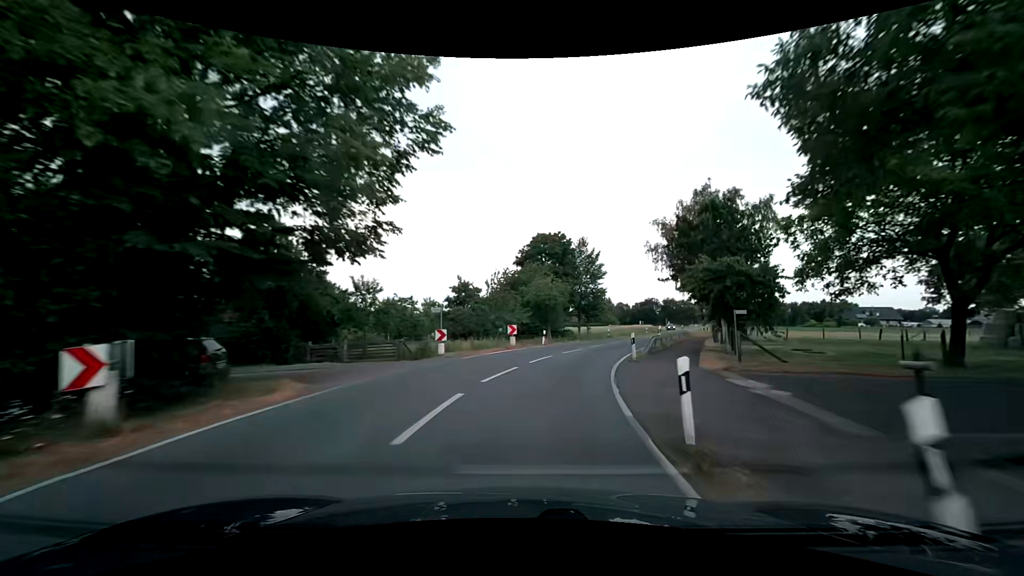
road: secondary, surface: asphalt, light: Day
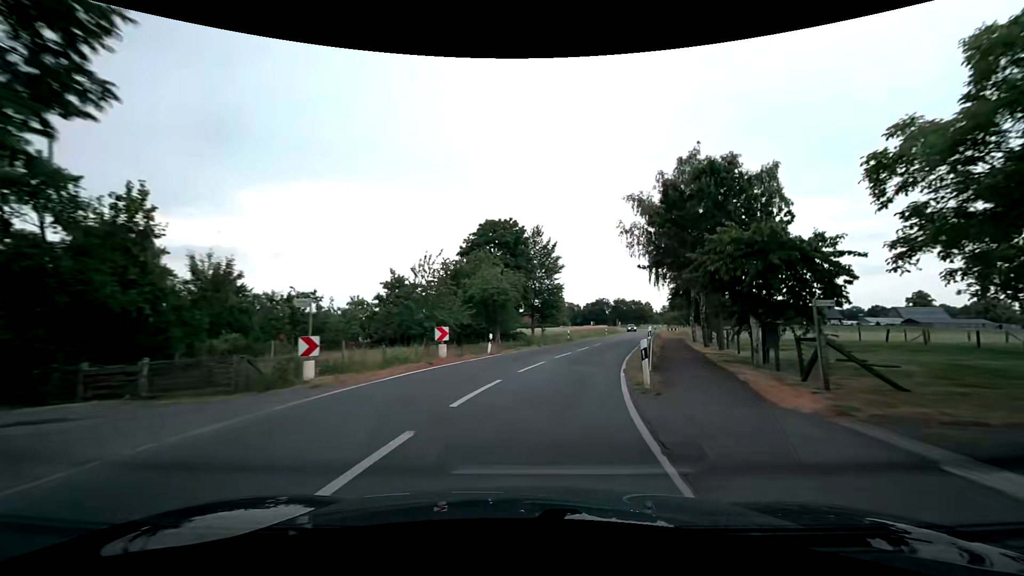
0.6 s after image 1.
(+0.5, +9.2) m; +6°
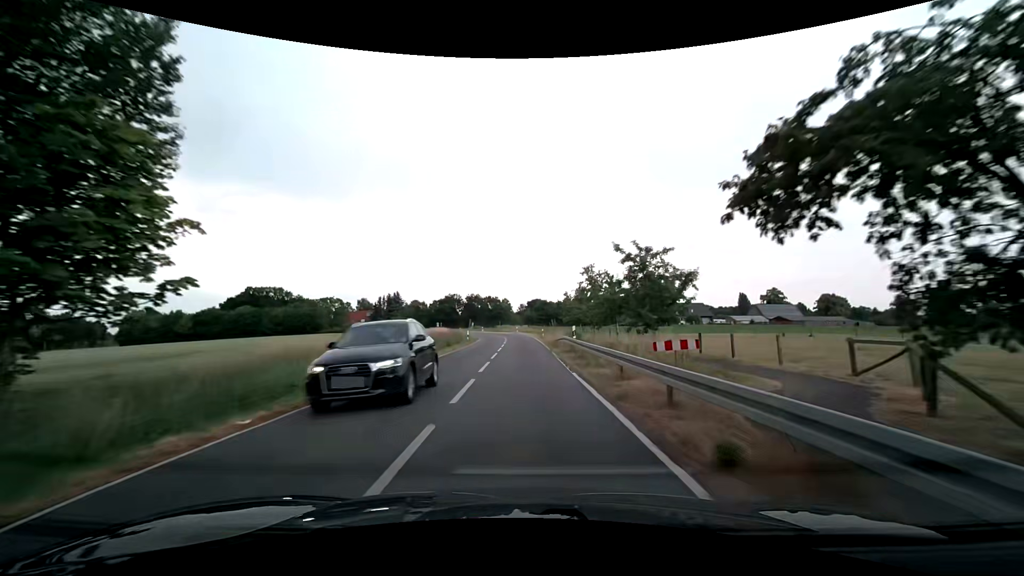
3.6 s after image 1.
(+9.3, +46.7) m; +16°
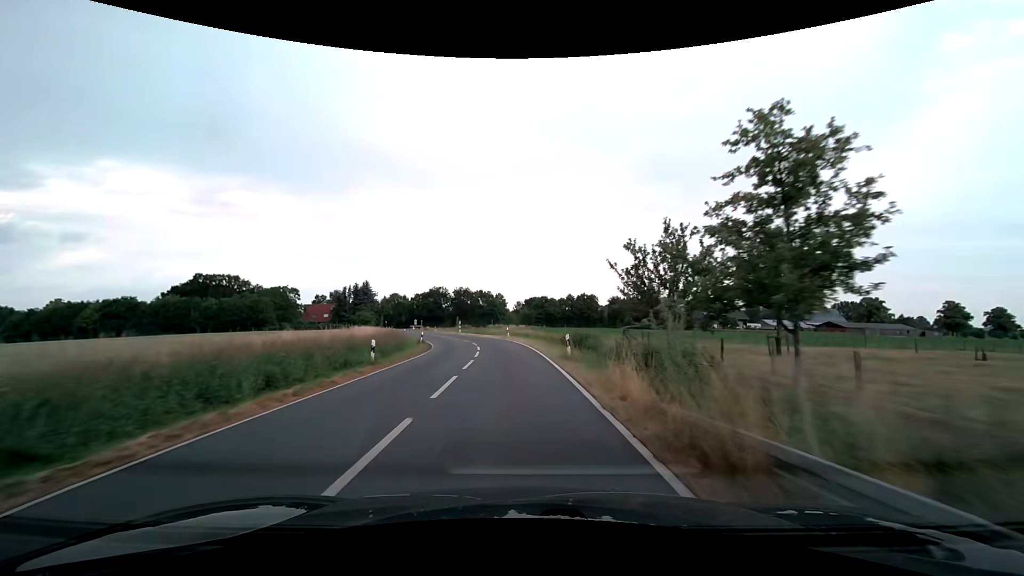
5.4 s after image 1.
(+0.1, +30.2) m; 0°
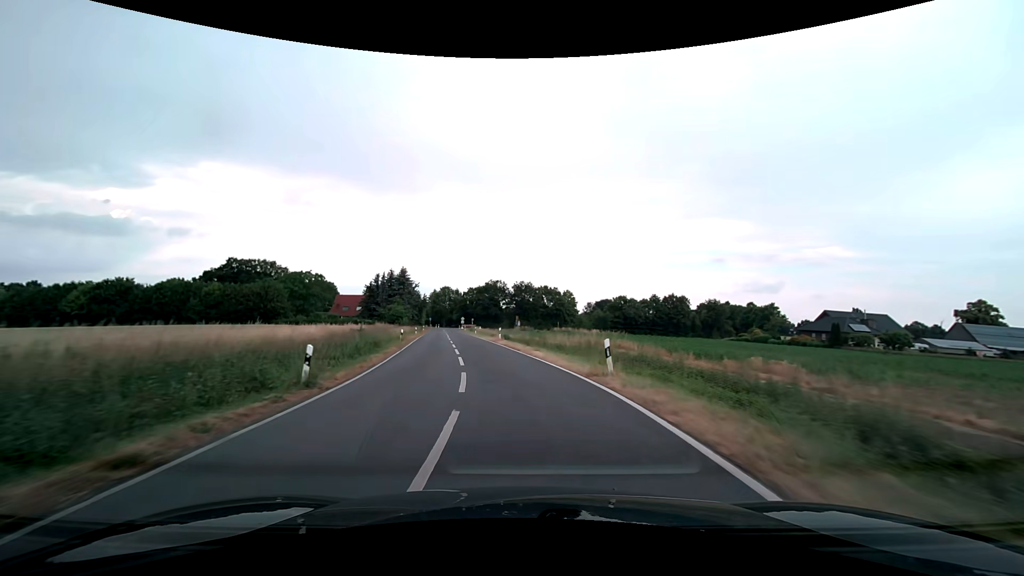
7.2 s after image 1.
(-1.4, +29.8) m; -7°
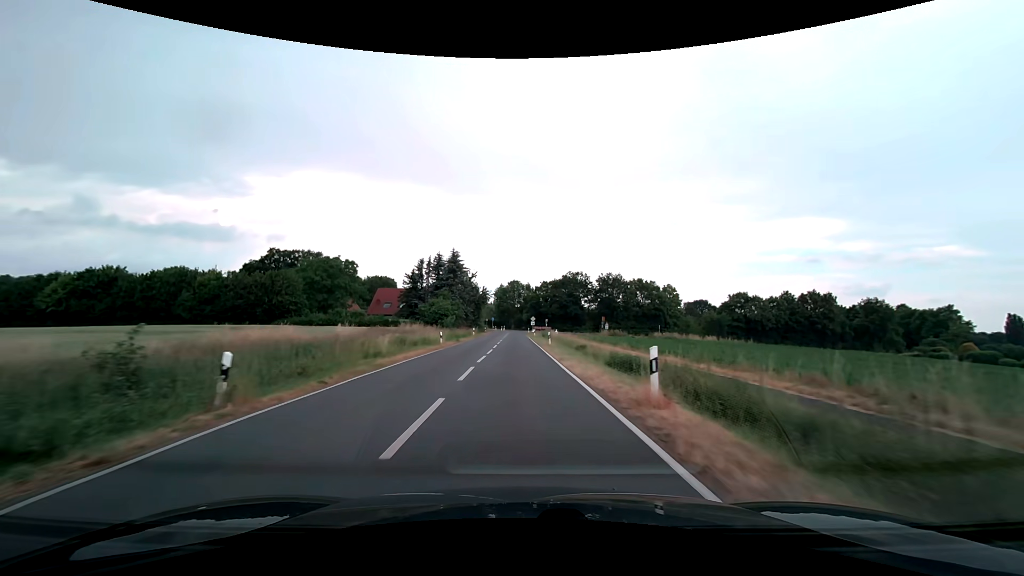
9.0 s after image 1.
(-2.5, +29.2) m; -9°
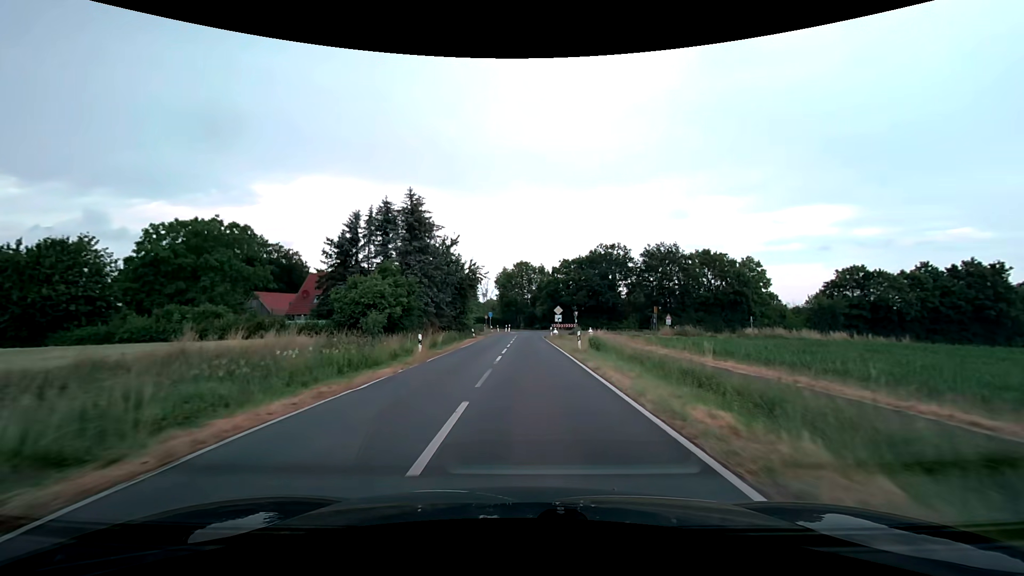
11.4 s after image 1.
(-0.8, +36.9) m; -1°
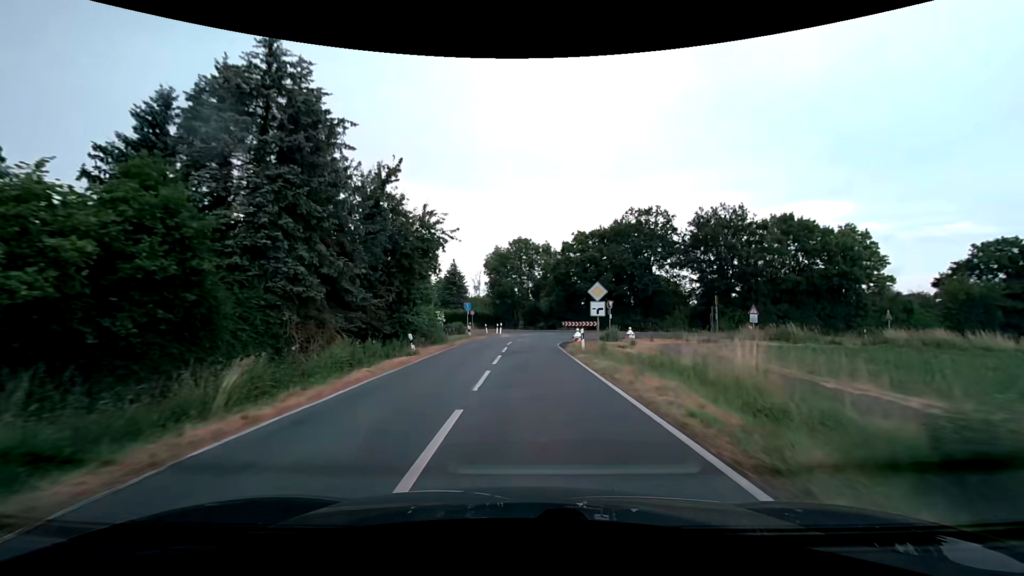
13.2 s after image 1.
(0.0, +24.9) m; 0°
(0, +10) (0, +20) (0, +30) (+3, +40) (+6, +49) (+4, +59) (-2, +67) (-11, +72) (-20, +75) (-30, +78) m
